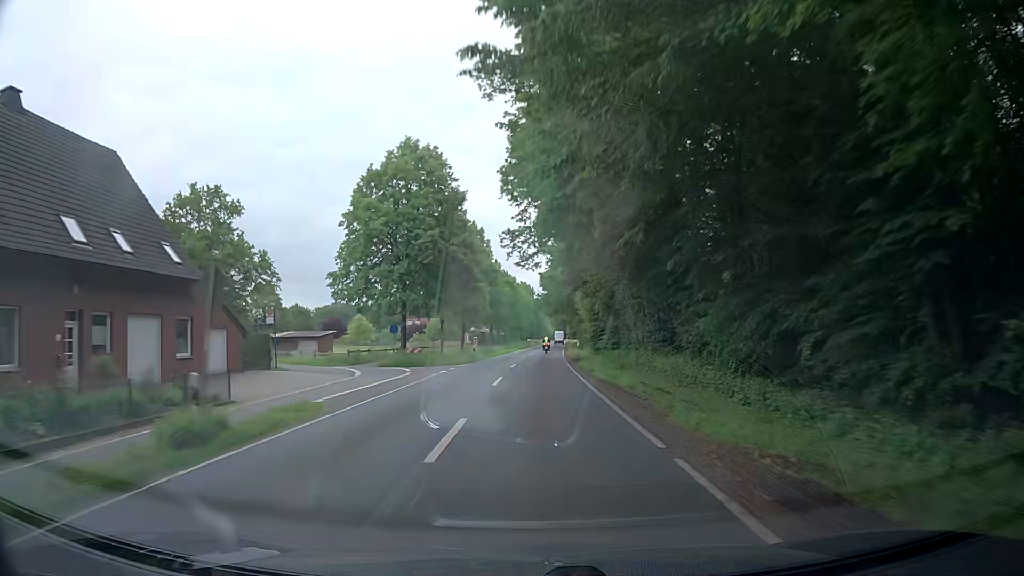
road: secondary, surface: asphalt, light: Day
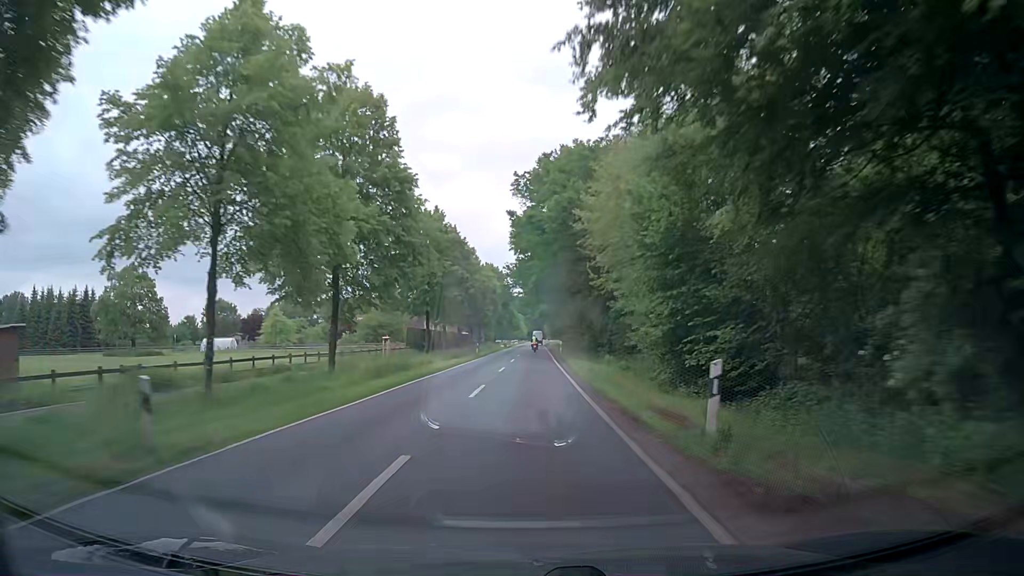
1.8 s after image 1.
(+0.7, +39.5) m; +2°
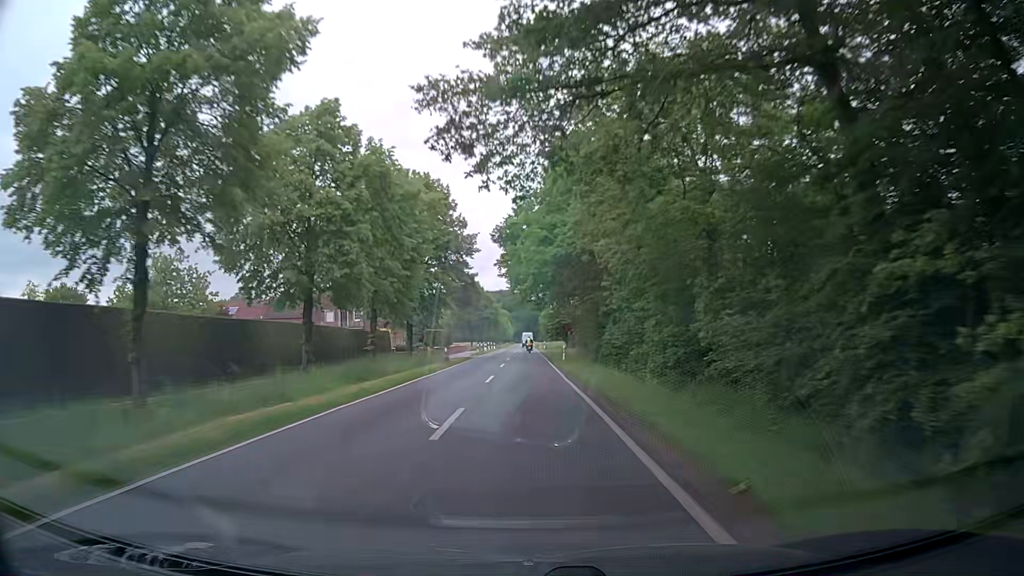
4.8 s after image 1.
(+1.1, +66.6) m; +2°
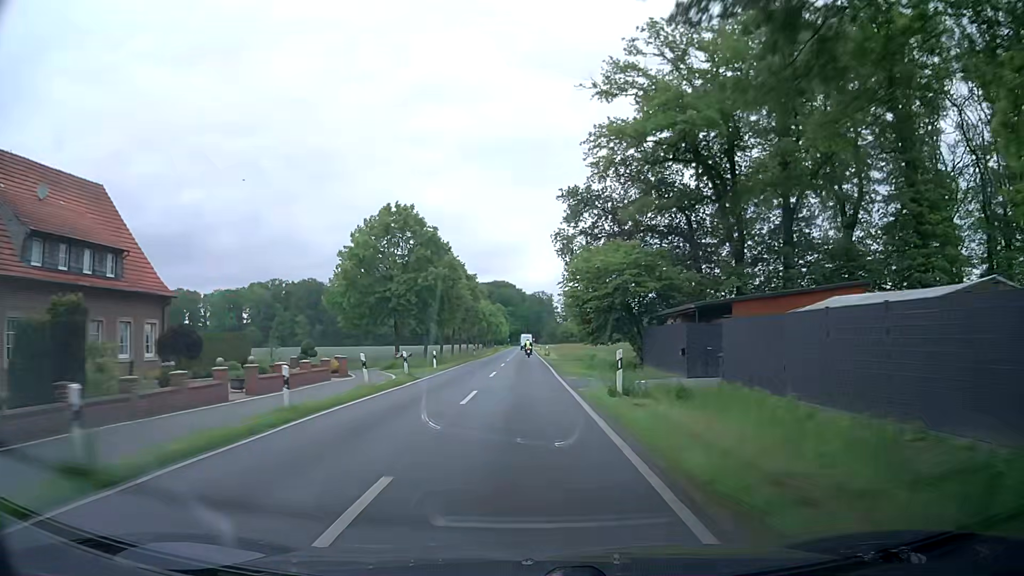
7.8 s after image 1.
(-0.7, +66.0) m; 0°
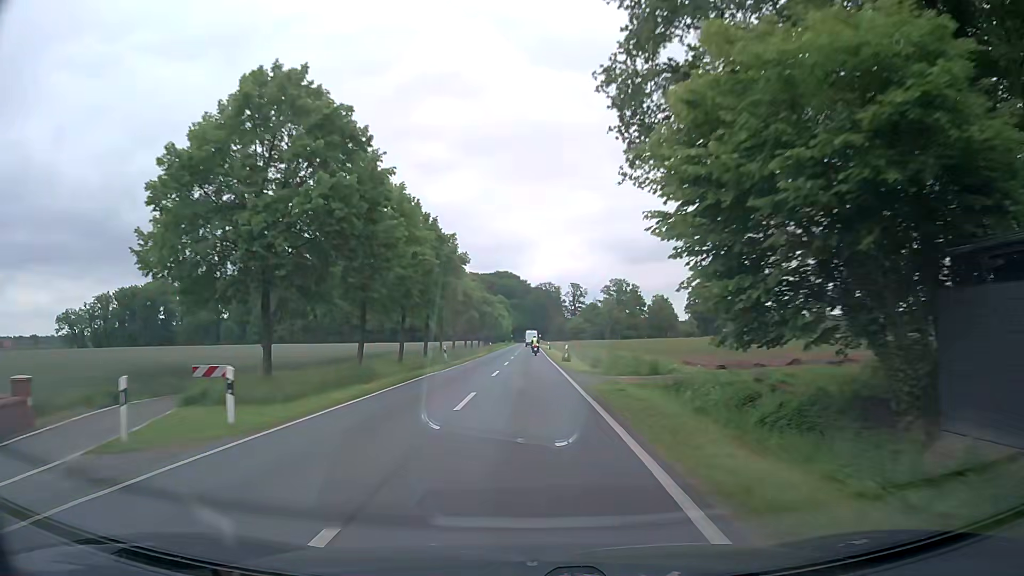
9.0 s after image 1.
(-0.1, +25.9) m; -1°
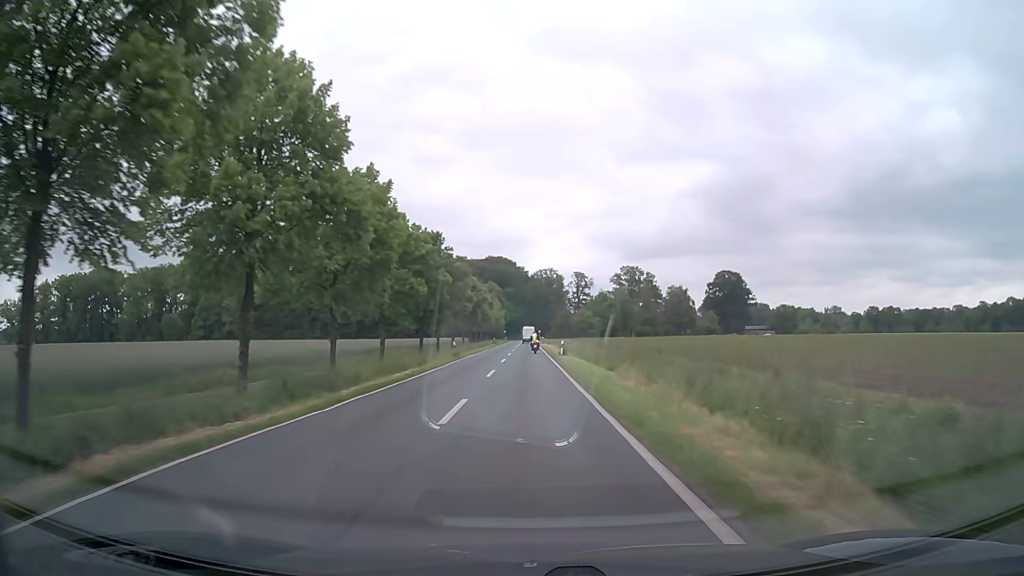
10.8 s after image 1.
(+0.1, +38.2) m; +1°
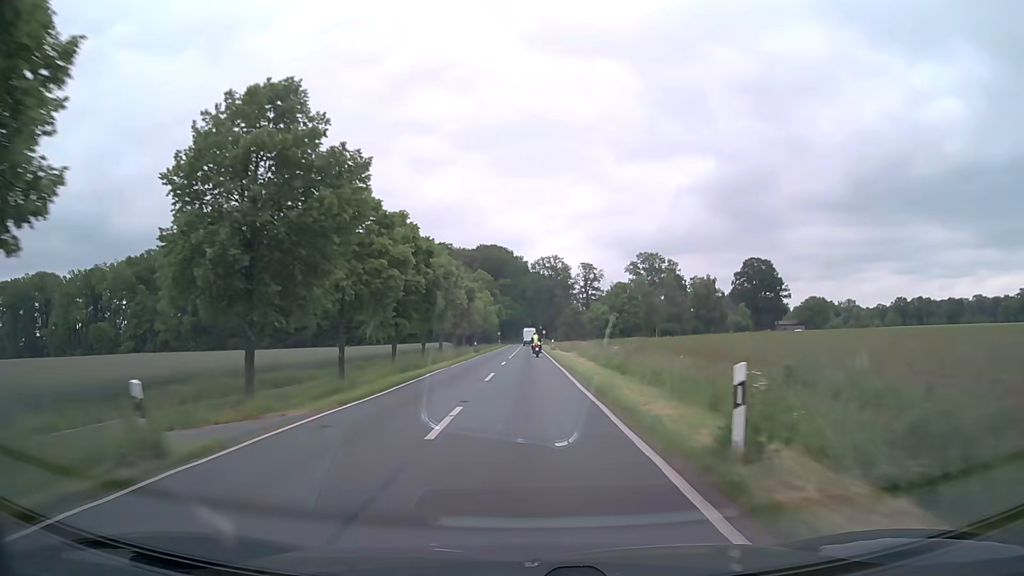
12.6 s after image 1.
(-0.1, +37.2) m; 0°
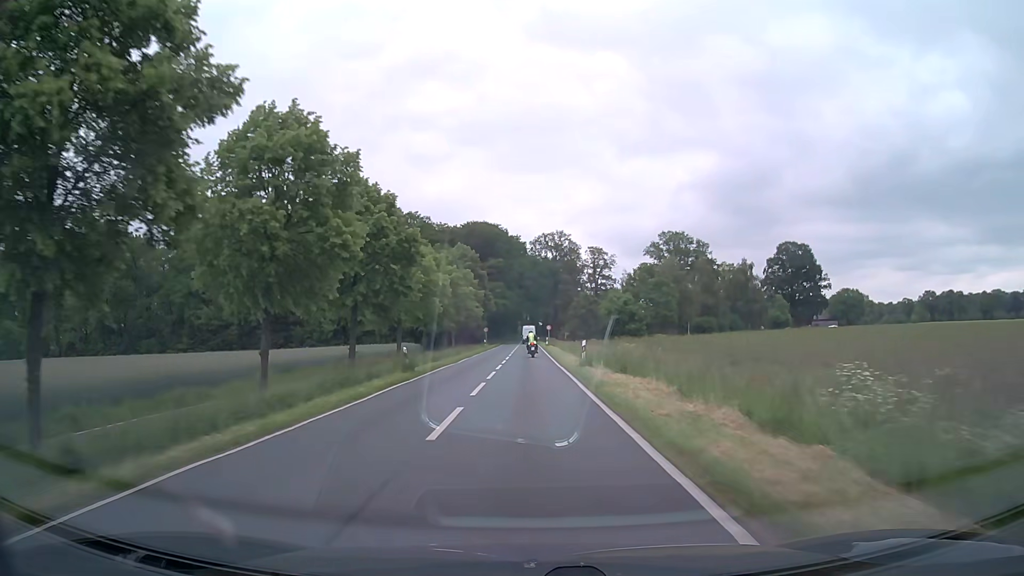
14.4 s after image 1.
(0.0, +35.9) m; 0°
(0, +10) (0, +20) (0, +30) (0, +40) (0, +50) (0, +60) (0, +70) (0, +80) (0, +90) (0, +100) m
